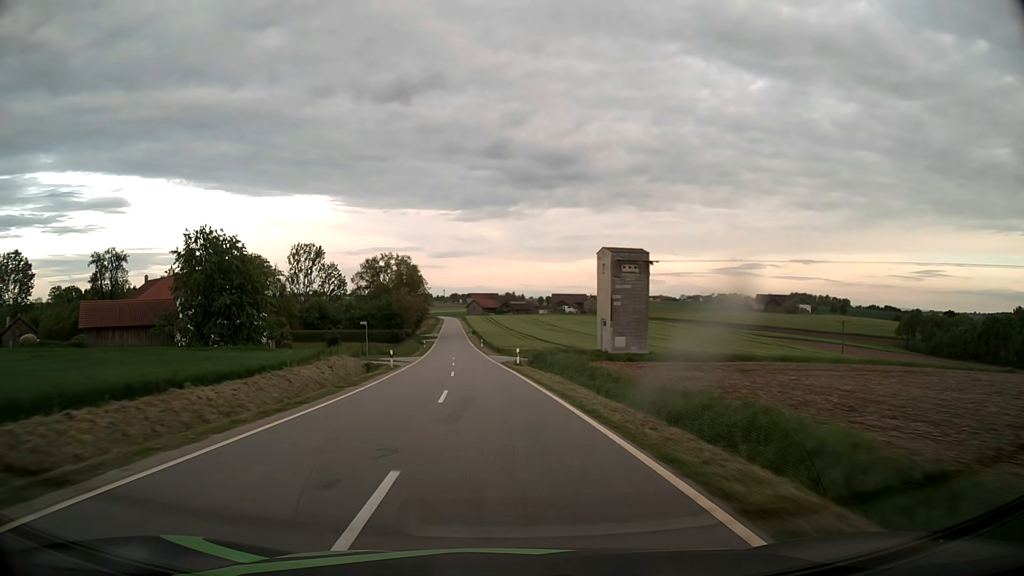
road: tertiary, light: Day
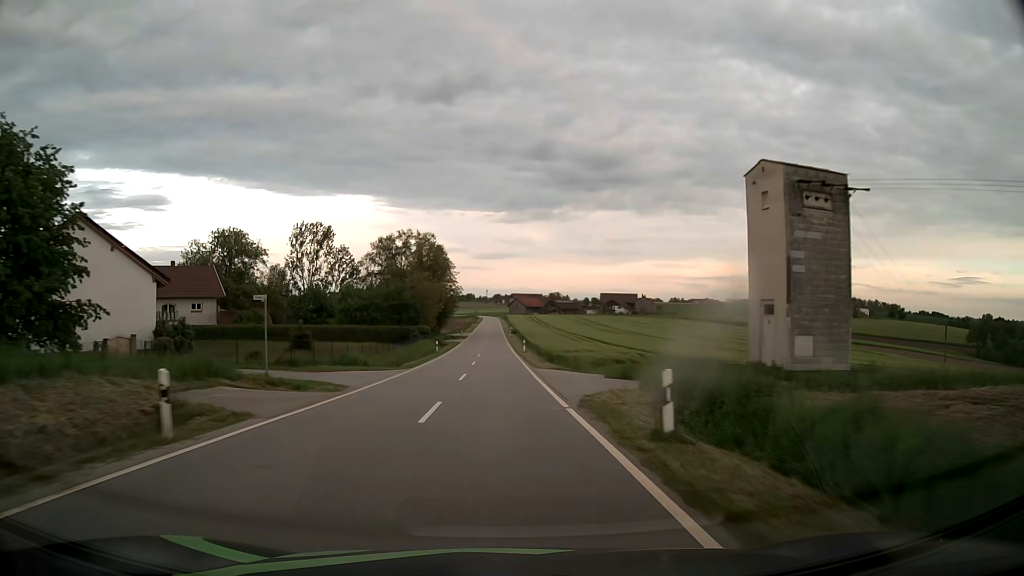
(-1.0, +28.4) m; -4°
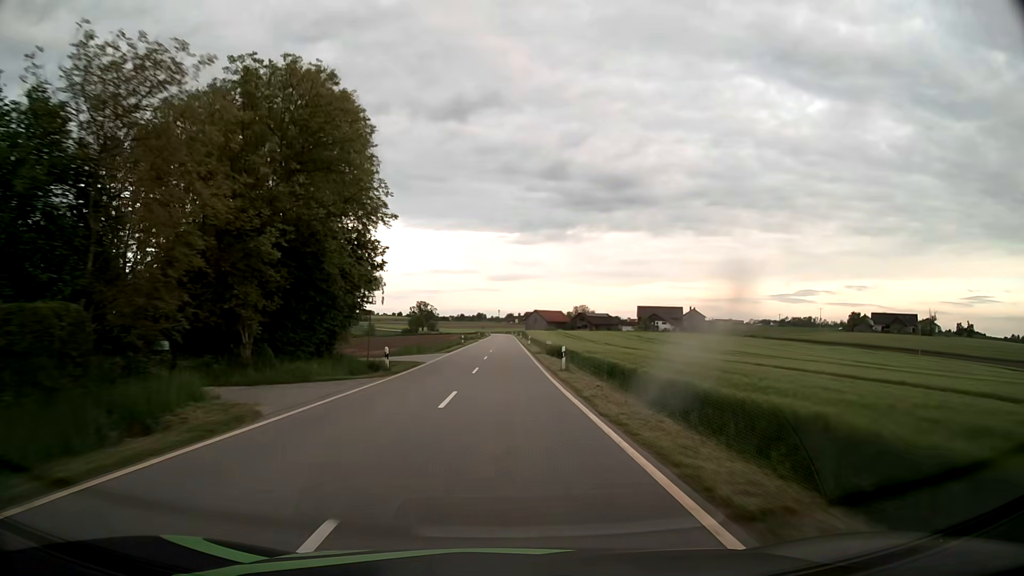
(-1.4, +71.0) m; -1°
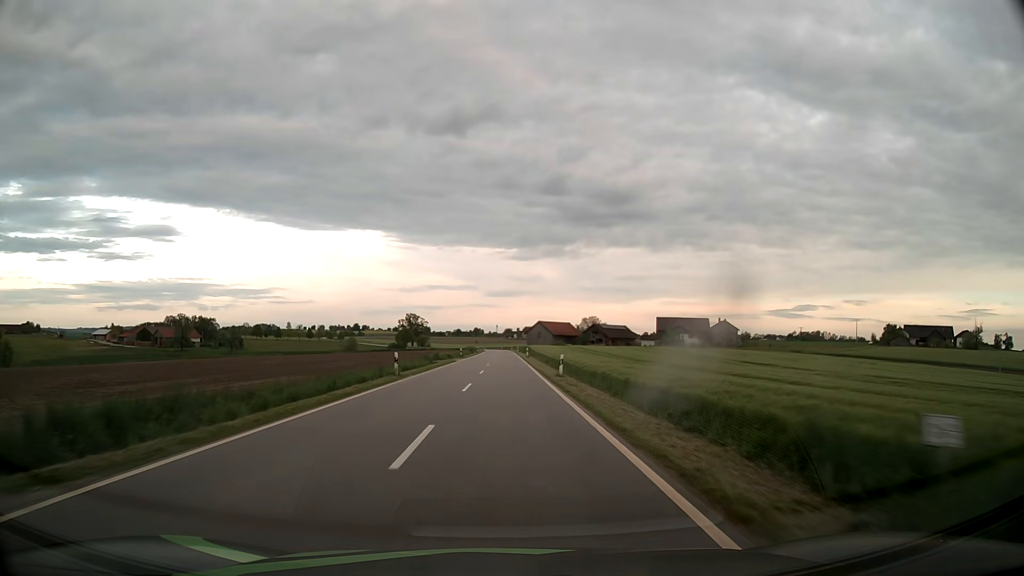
(0.0, +42.5) m; 0°
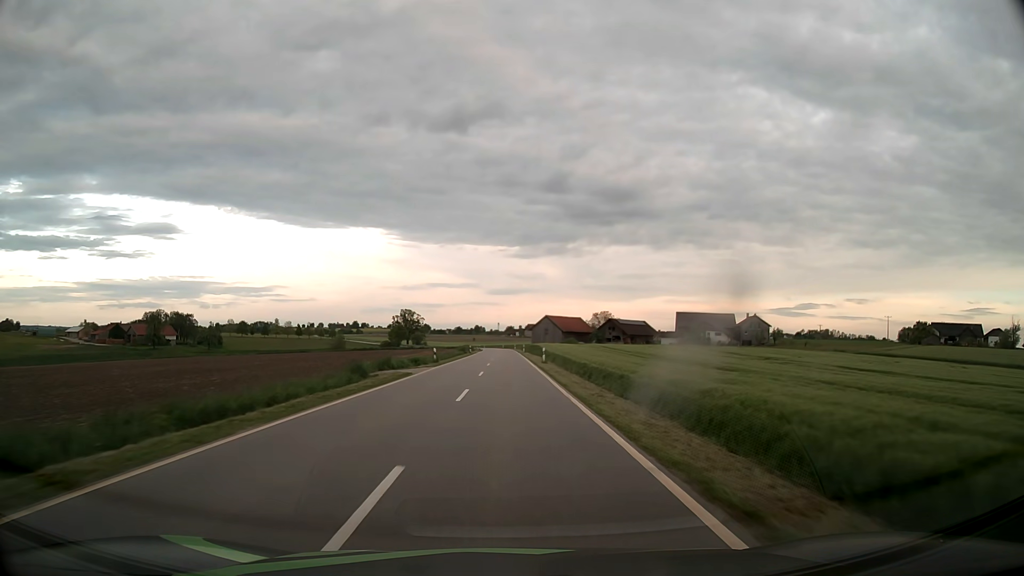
(-0.1, +28.3) m; 0°
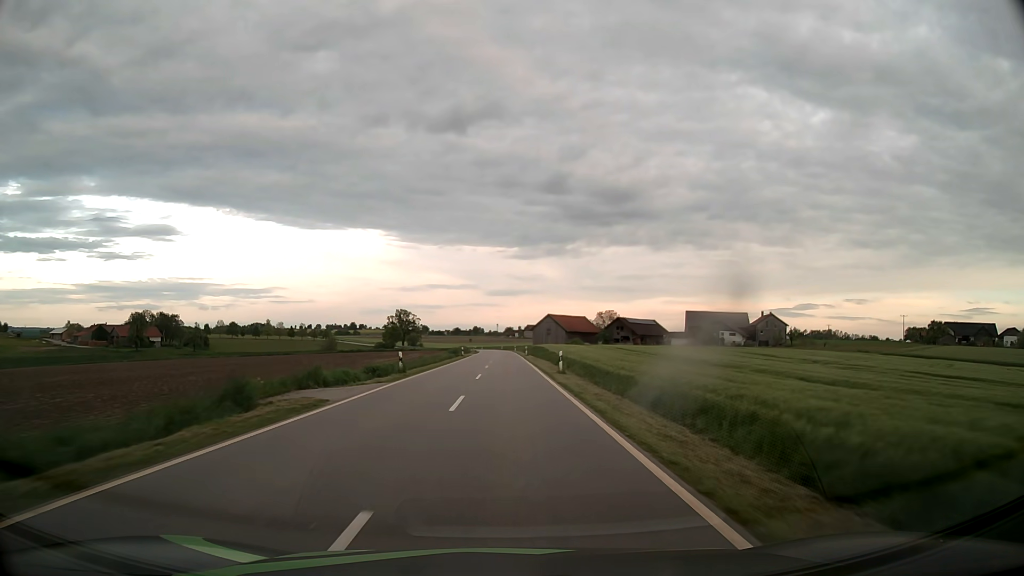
(0.0, +14.1) m; 0°
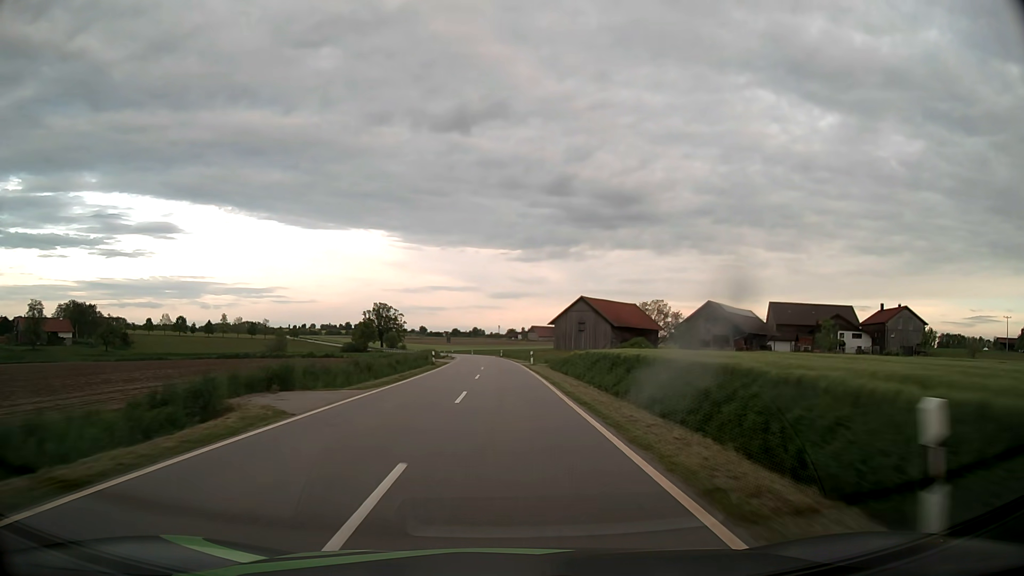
(0.0, +70.8) m; 0°
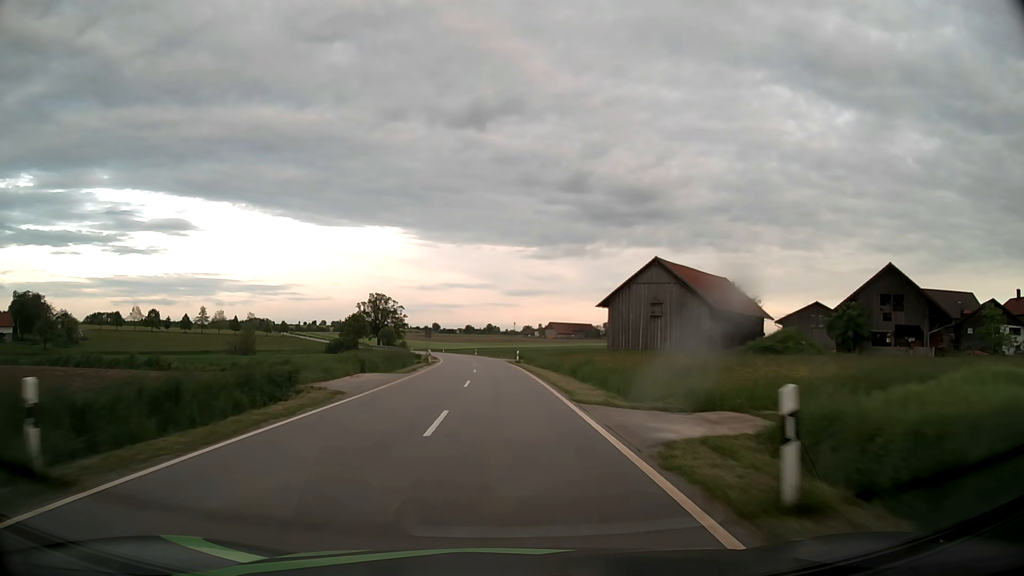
(-0.1, +42.5) m; -1°
(0, +10) (0, +20) (-1, +30) (-1, +40) (-1, +50) (-2, +60) (-3, +70) (-4, +80) (-5, +90) (-6, +100) m
